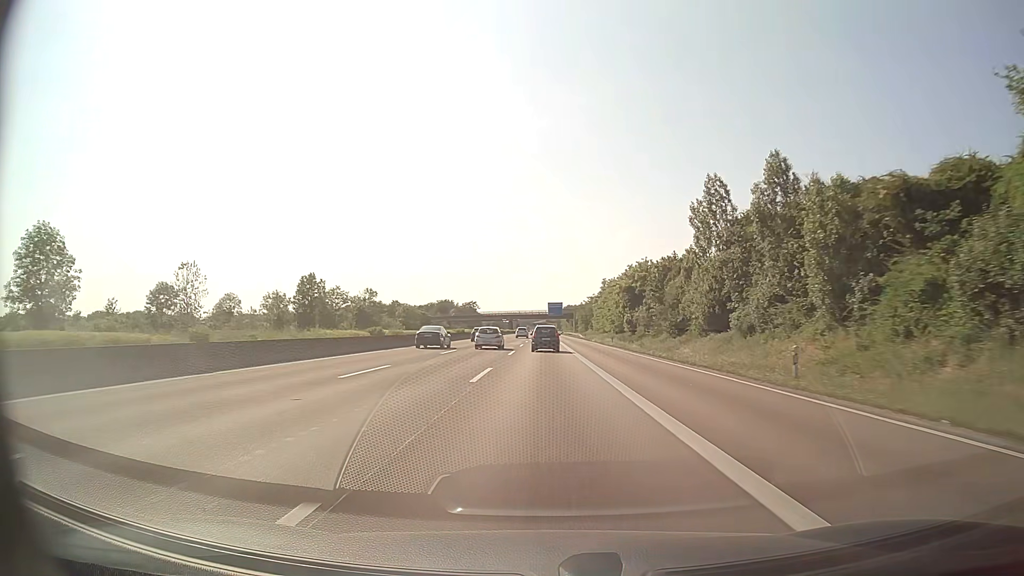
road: motorway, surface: asphalt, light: Day
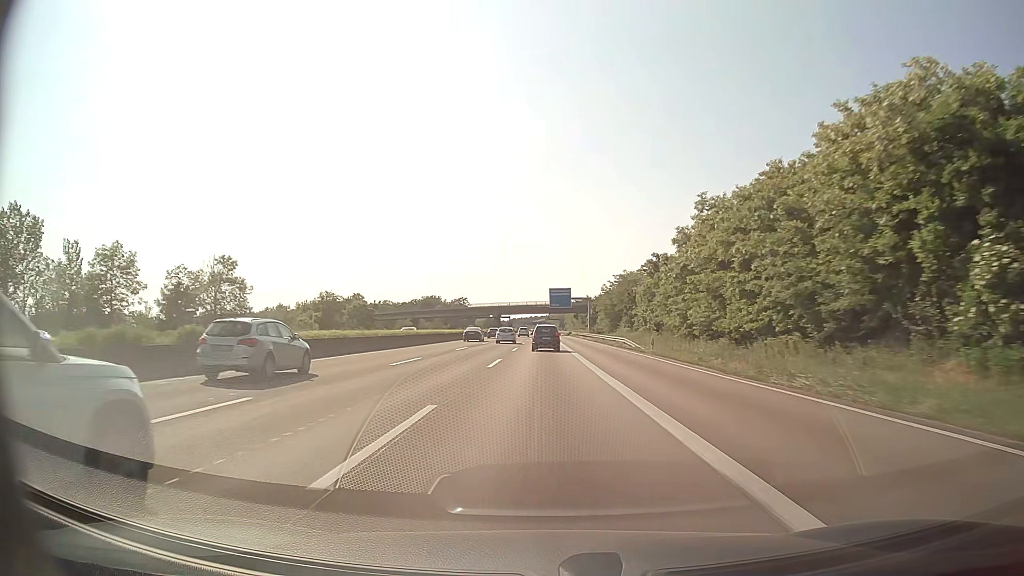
(+0.2, +65.6) m; 0°
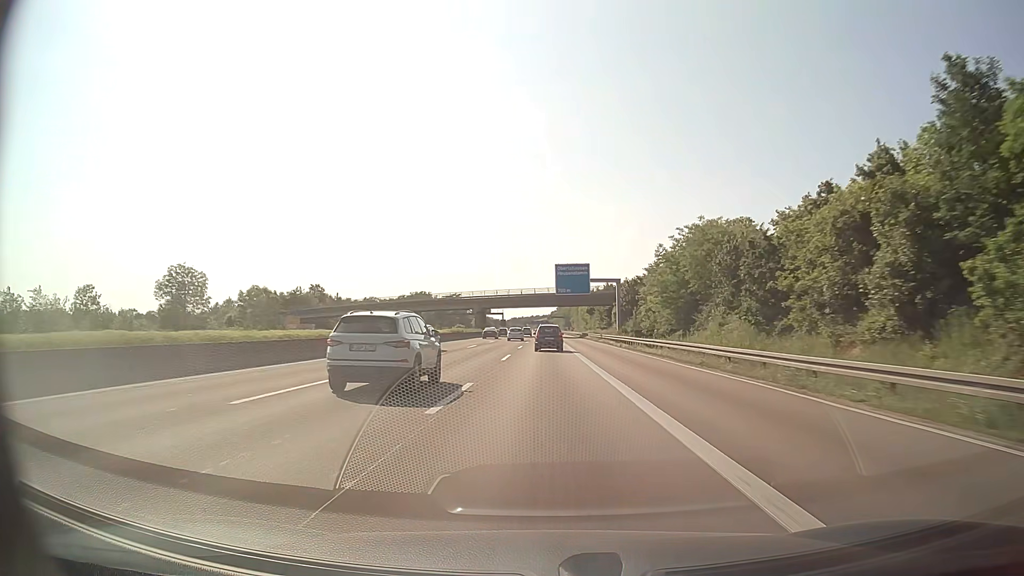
(0.0, +49.1) m; 0°
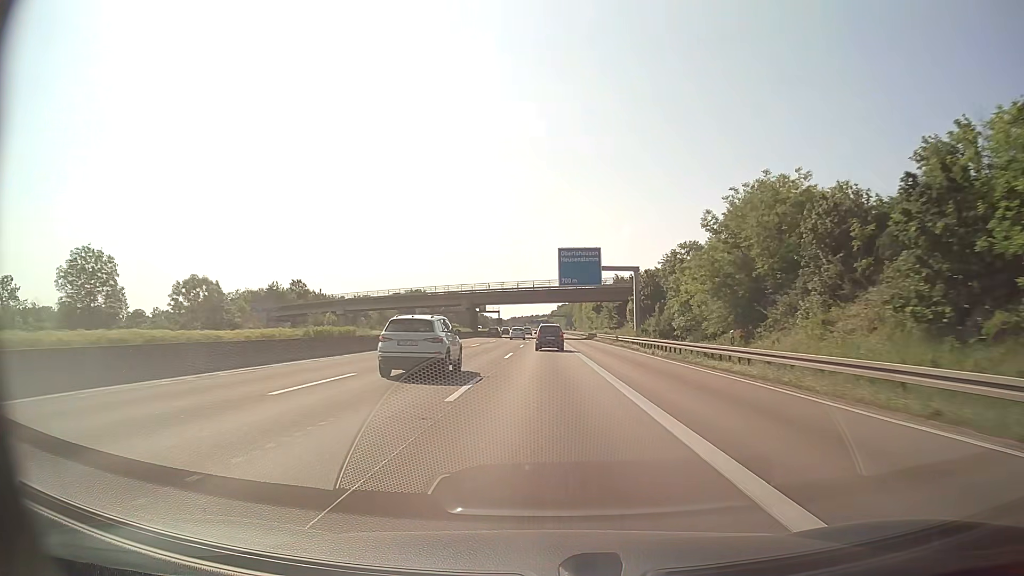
(0.0, +16.3) m; 0°
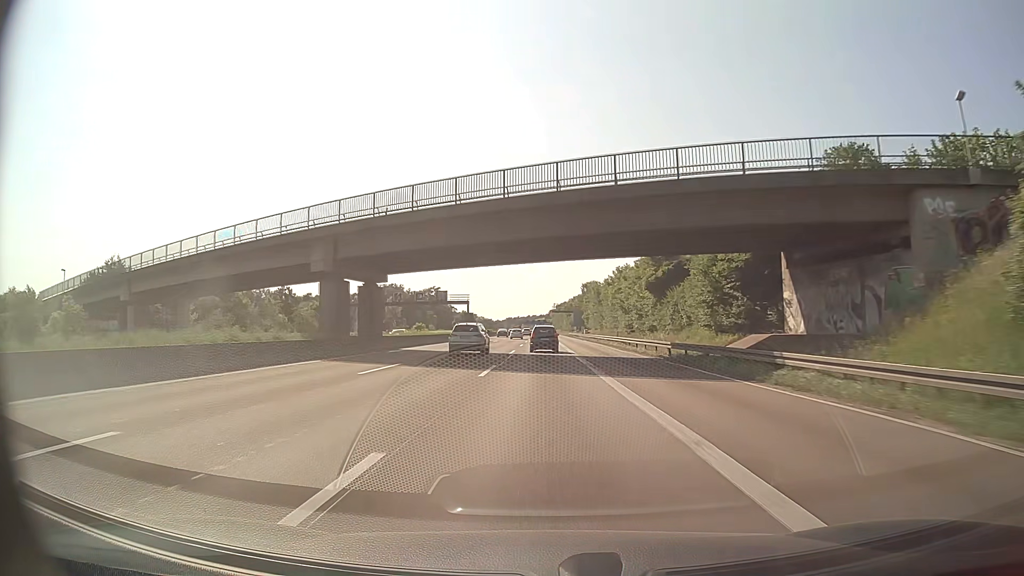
(+0.2, +65.2) m; 0°
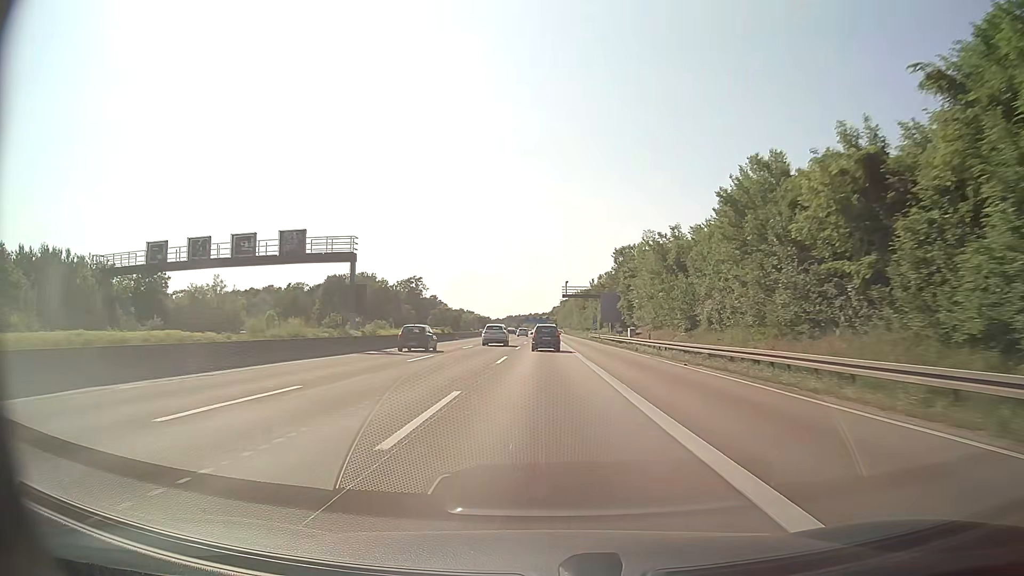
(-0.2, +65.2) m; 0°
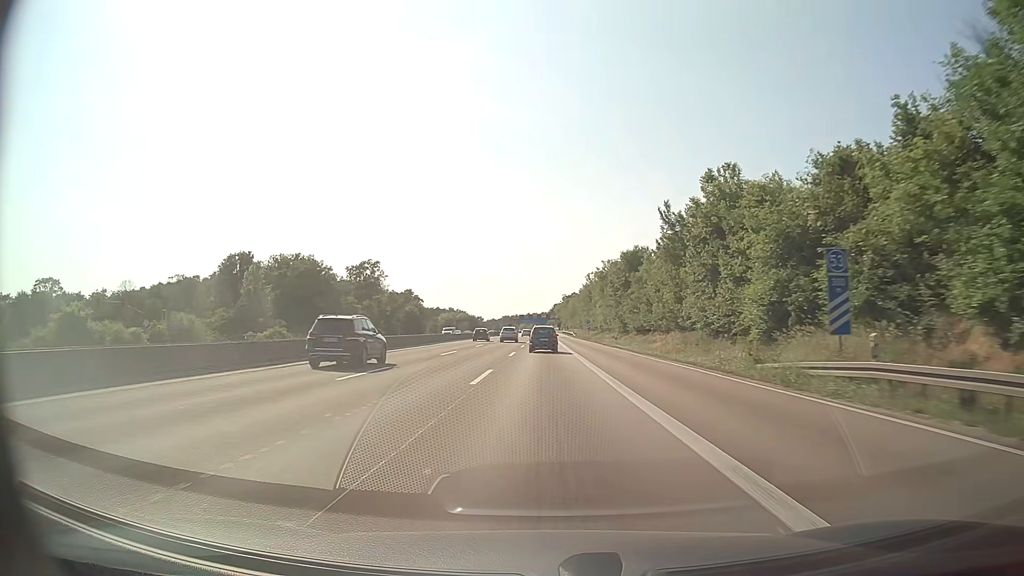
(0.0, +81.4) m; 0°
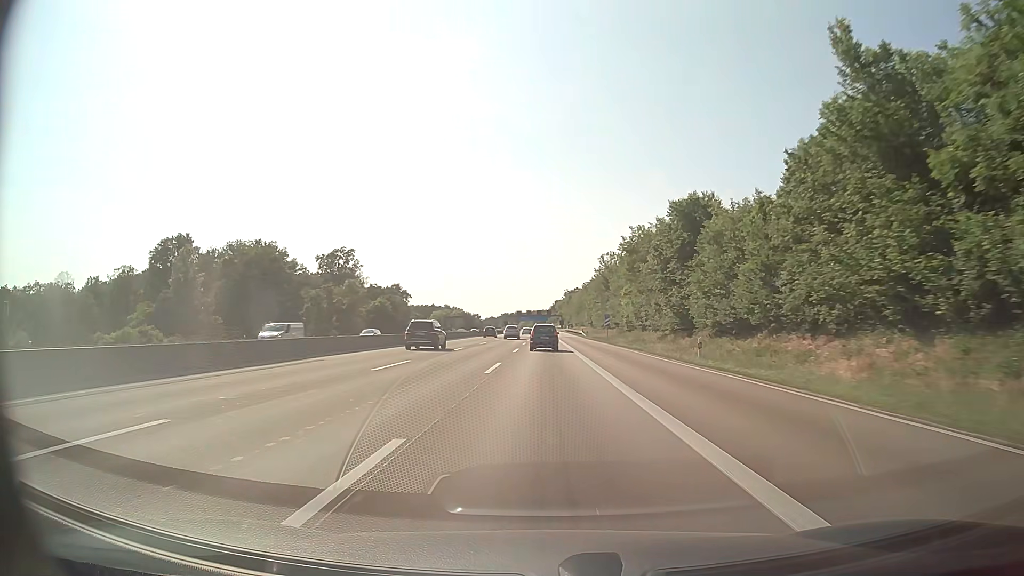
(0.0, +32.5) m; 0°
(0, +10) (0, +20) (0, +30) (0, +40) (0, +50) (0, +60) (0, +70) (0, +80) (0, +90) (0, +100) m
